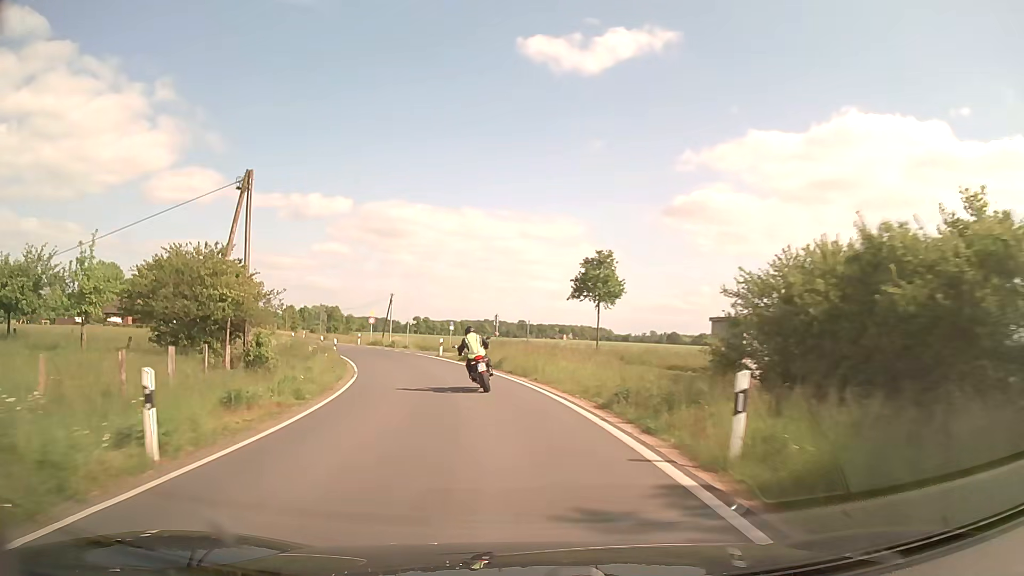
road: secondary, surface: asphalt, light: Day
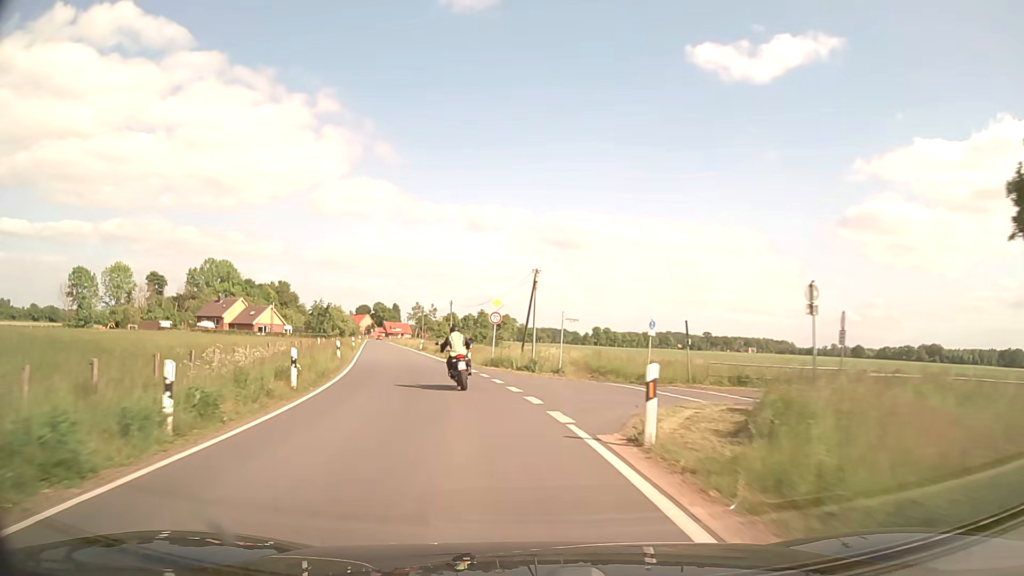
(-3.9, +30.5) m; -15°
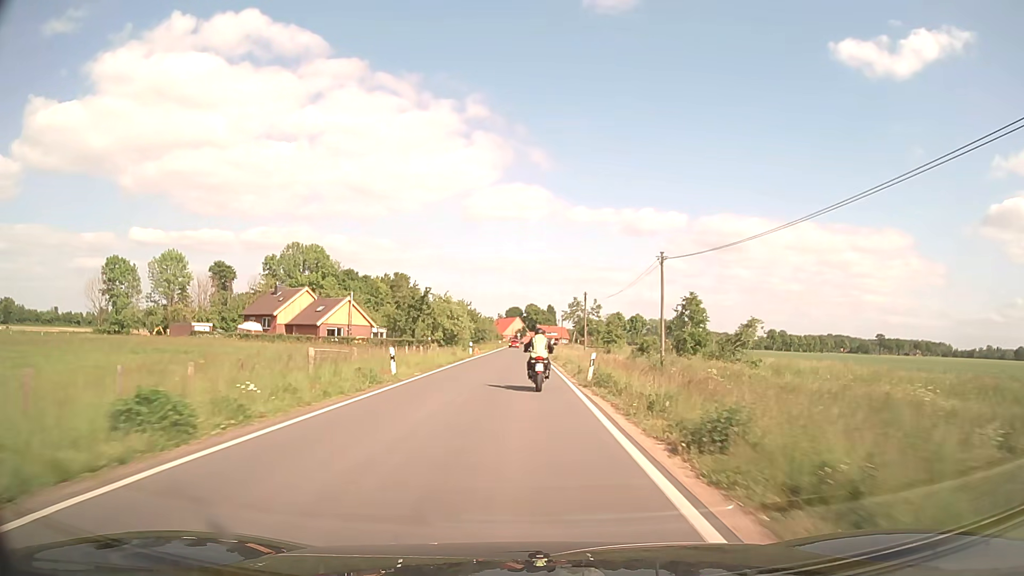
(-7.0, +42.1) m; -14°
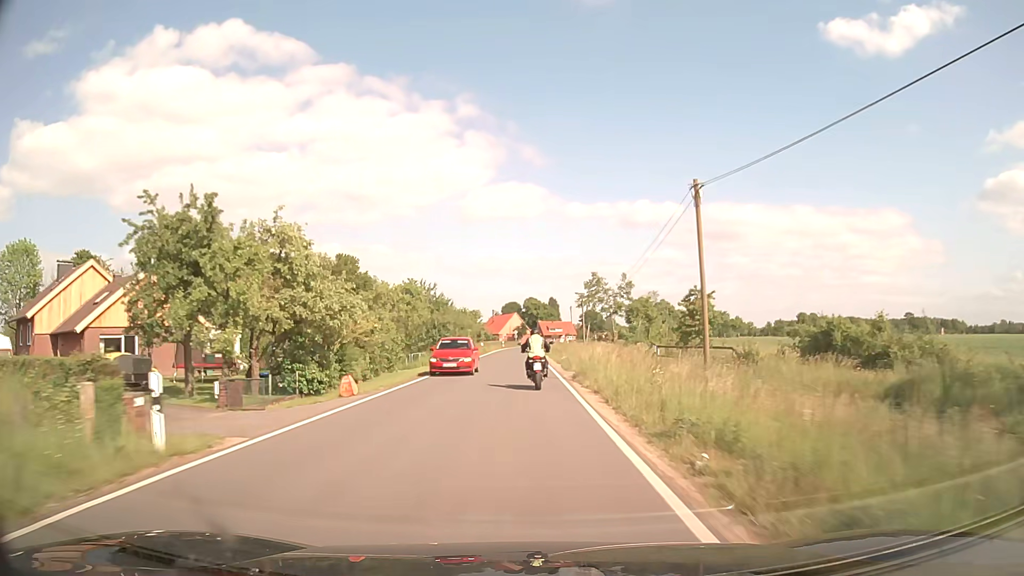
(+0.1, +44.4) m; 0°
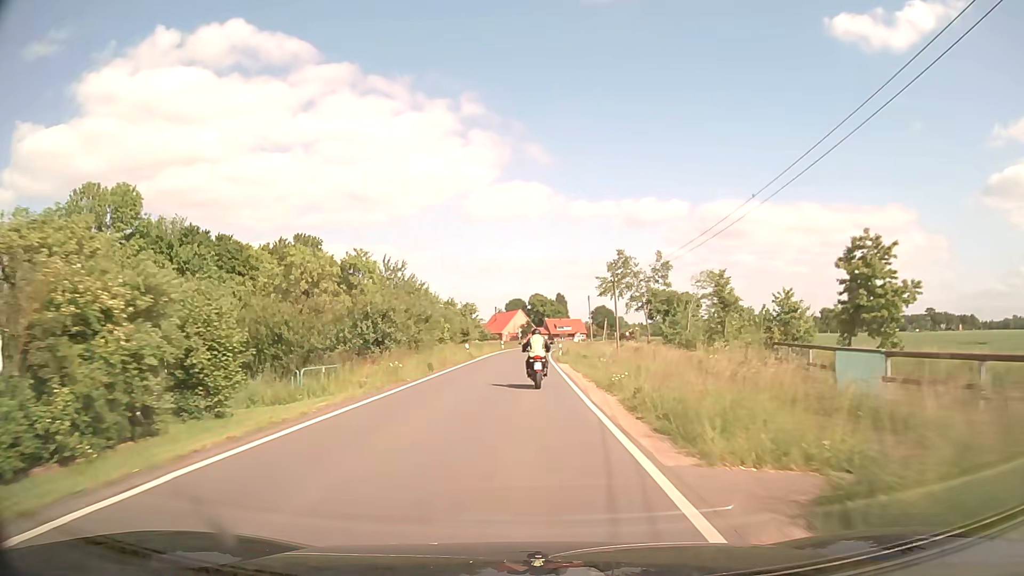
(-0.1, +22.4) m; 0°
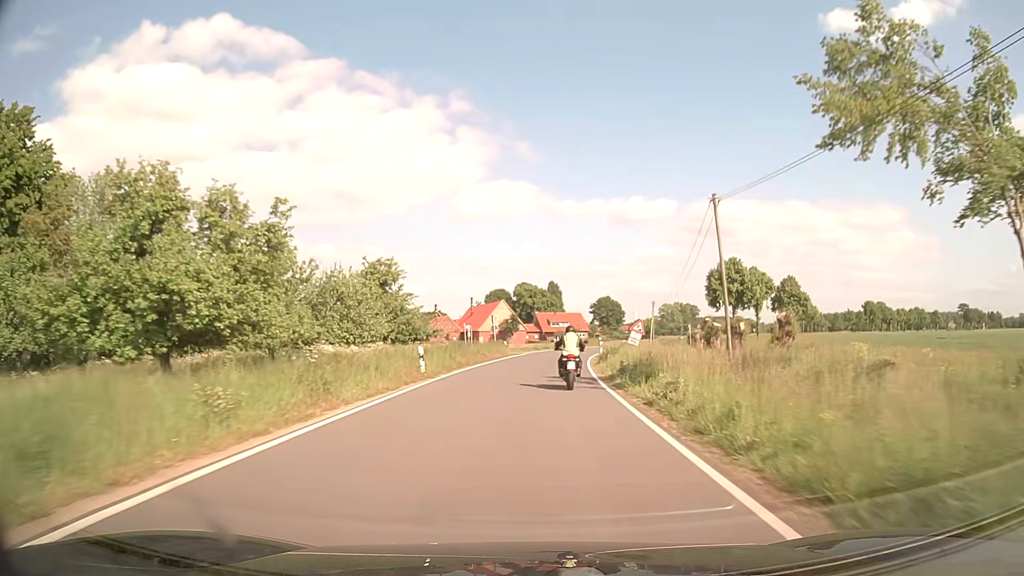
(-0.2, +56.5) m; +1°
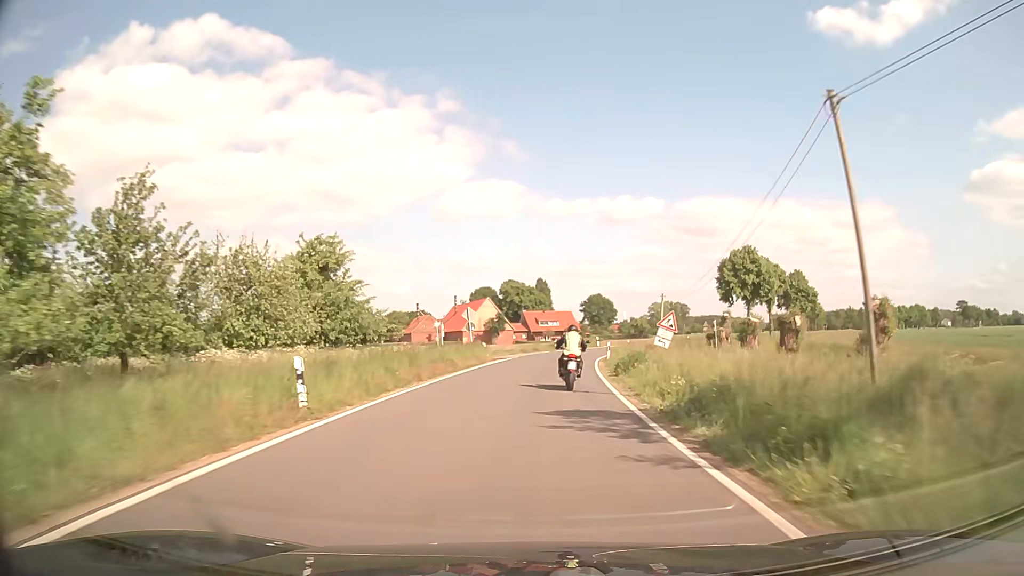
(+0.1, +11.0) m; +1°
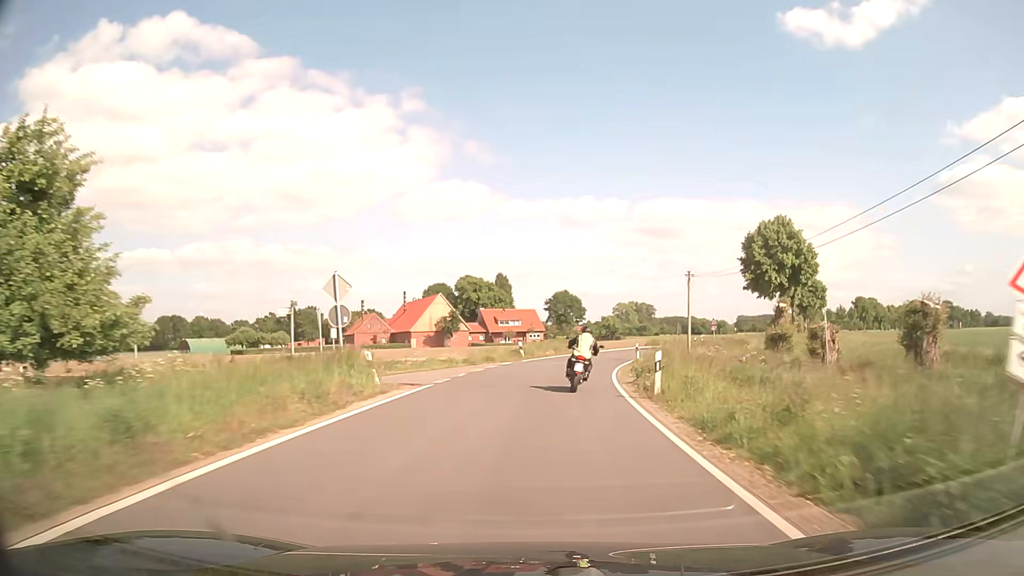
(+0.5, +21.6) m; +3°
(0, +10) (+1, +20) (+2, +30) (+5, +40) (+8, +49) (+11, +59) (+15, +68) (+20, +77) (+24, +86) (+28, +95) m
